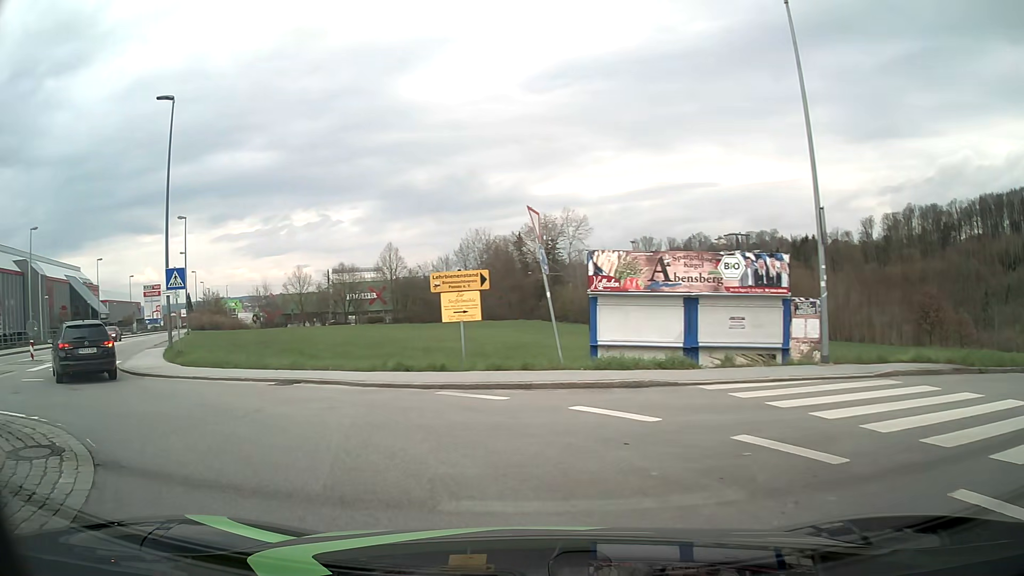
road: tertiary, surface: asphalt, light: Day
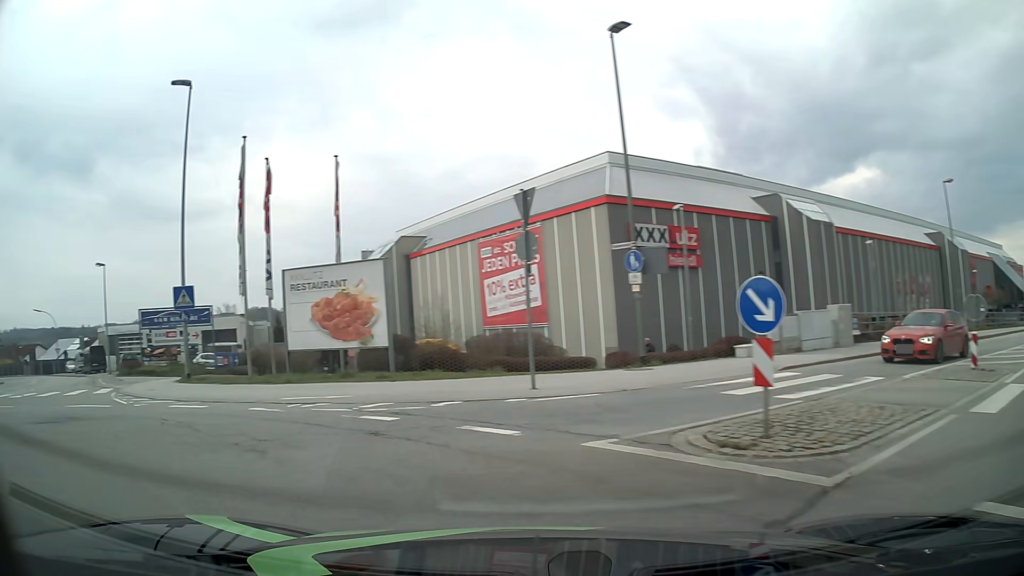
(-8.6, +11.4) m; -81°
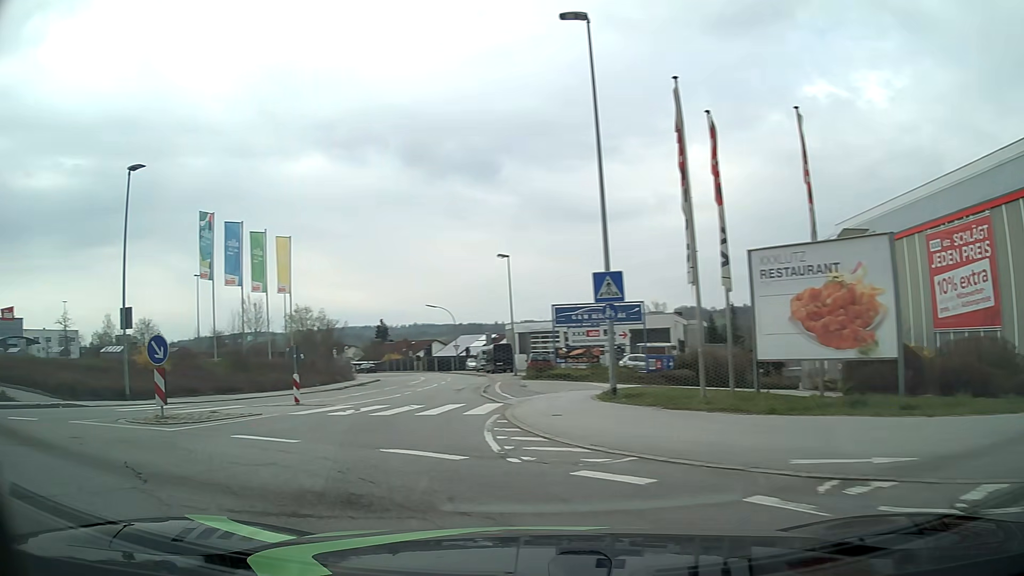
(-1.9, +5.5) m; -37°
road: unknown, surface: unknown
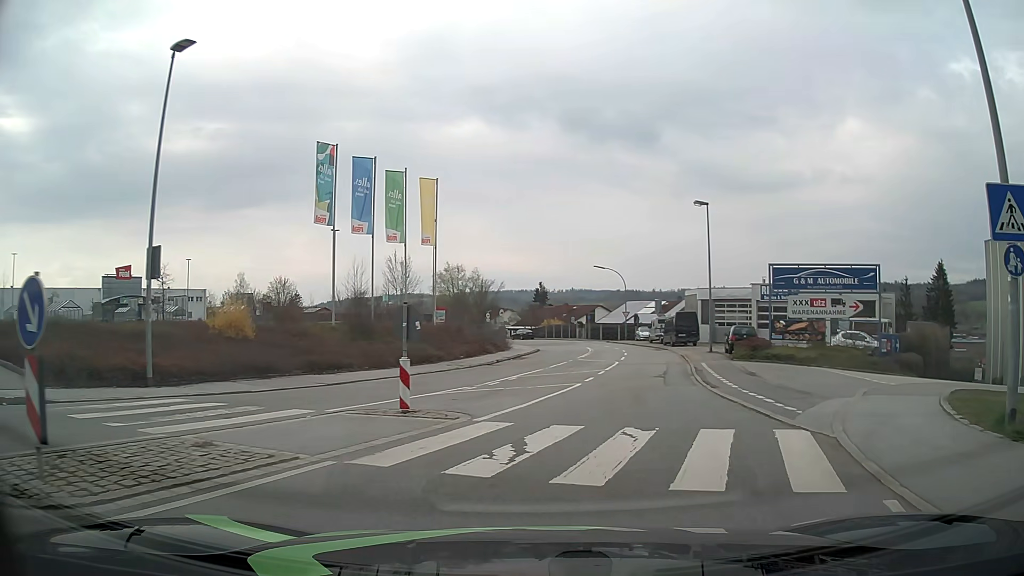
(-2.2, +8.7) m; -14°
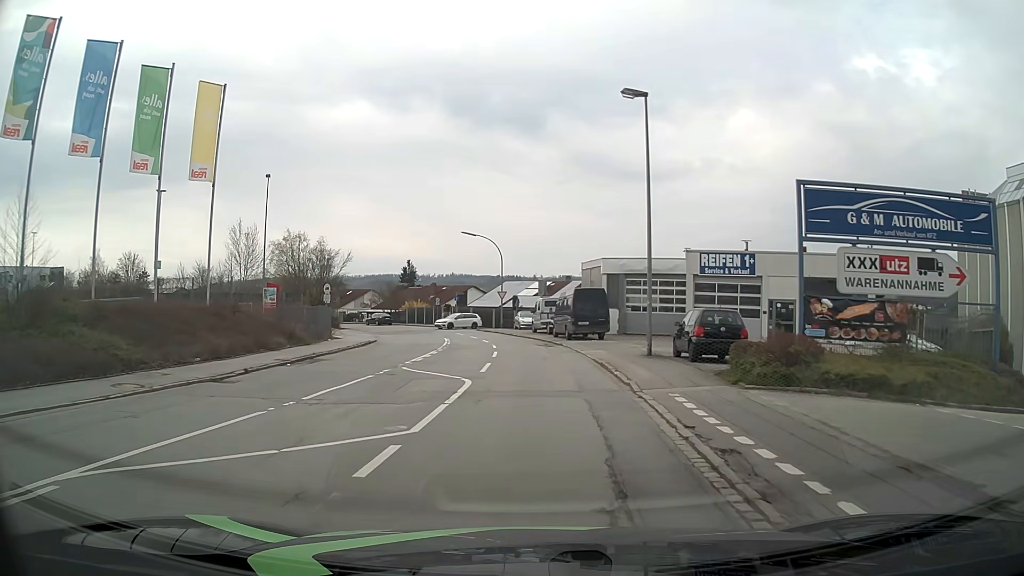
(+2.1, +16.4) m; +10°
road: residential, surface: asphalt
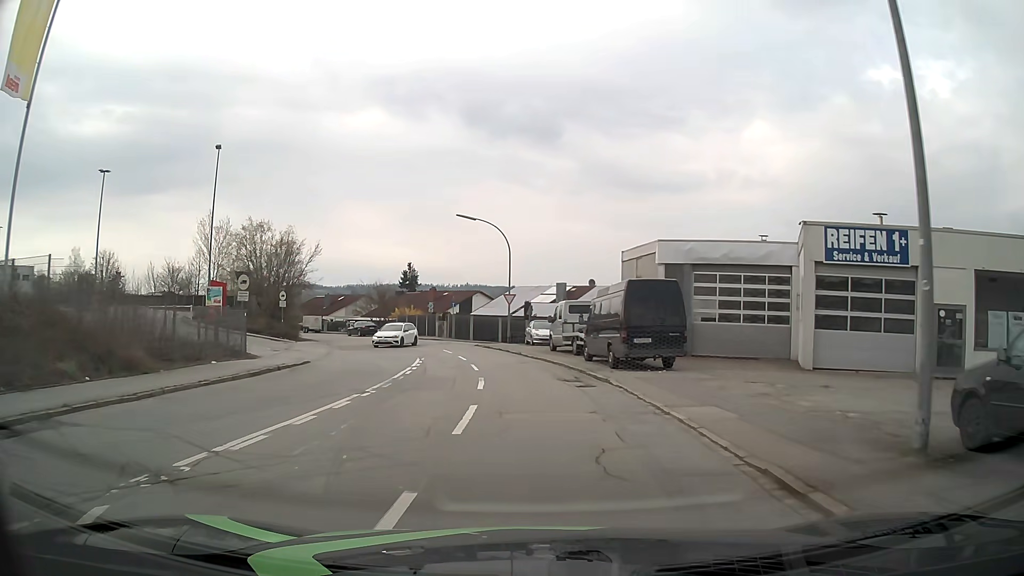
(-0.2, +14.0) m; -1°
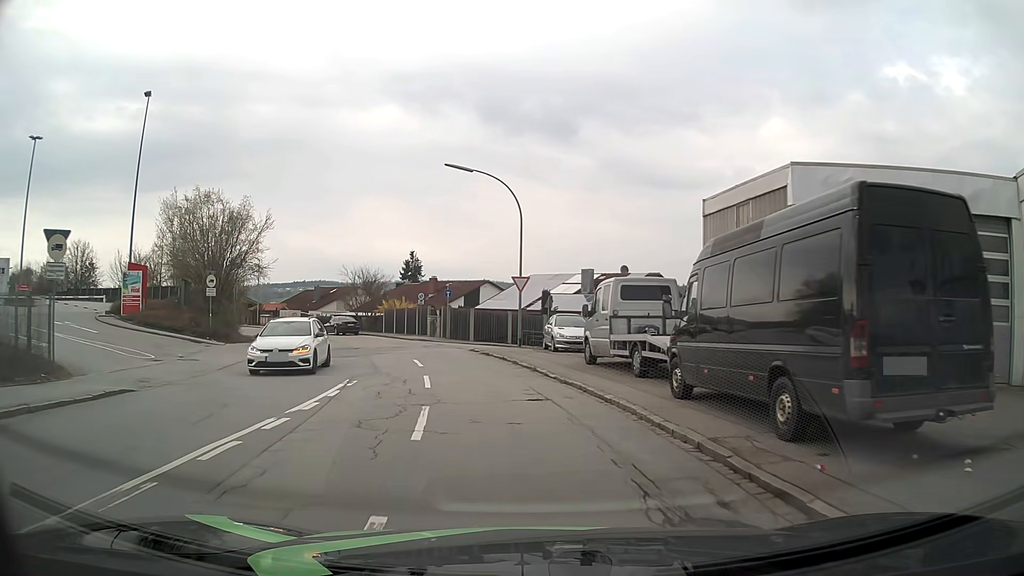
(-0.2, +12.9) m; -2°
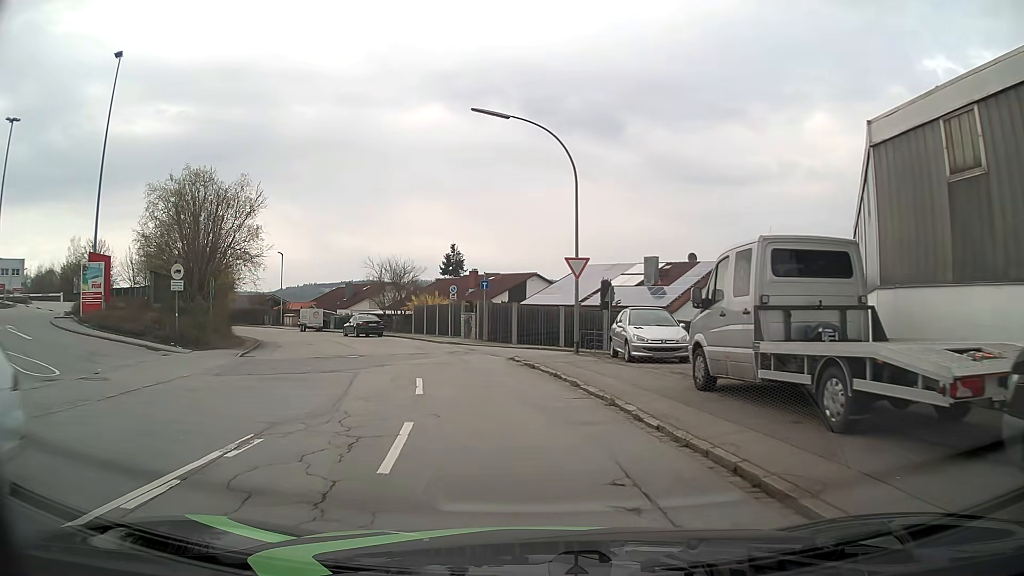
(-0.3, +7.9) m; -5°
